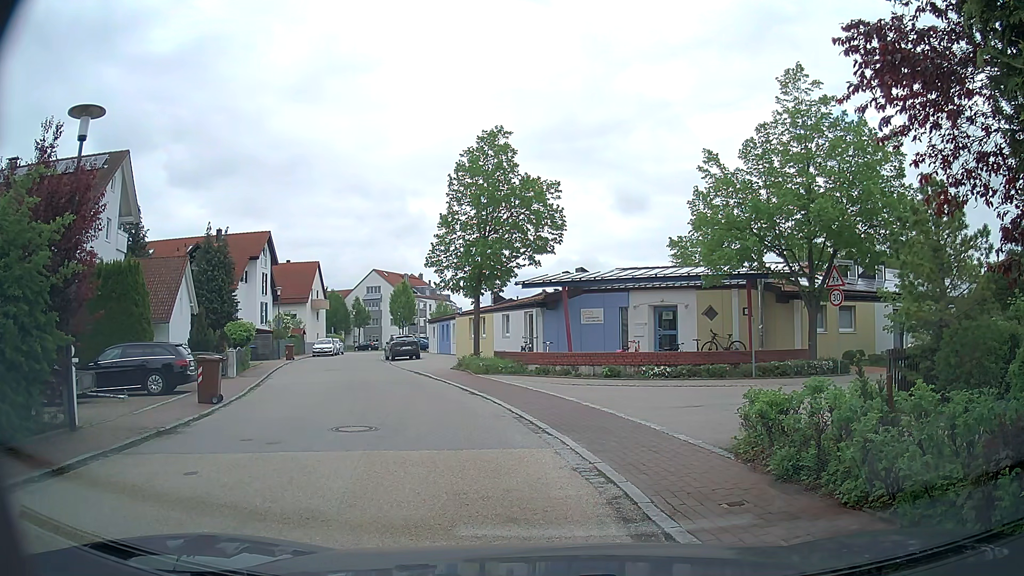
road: residential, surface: asphalt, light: Day
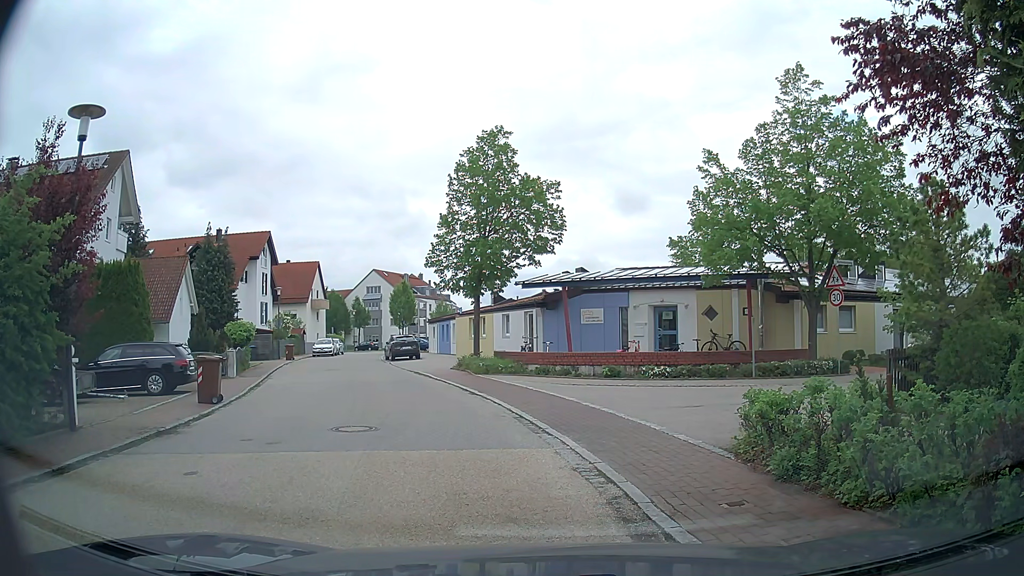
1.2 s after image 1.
(0.0, 0.0) m; 0°
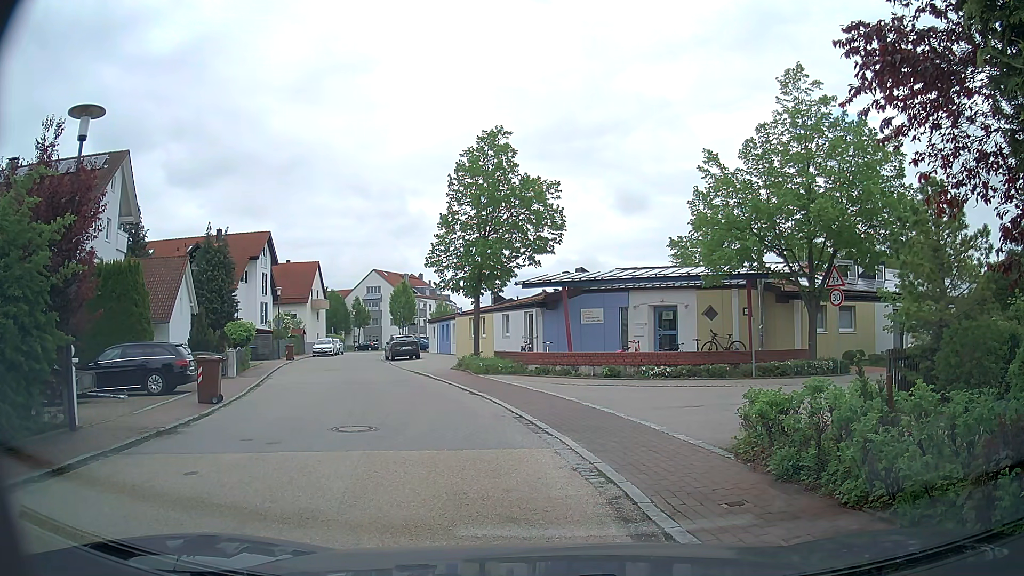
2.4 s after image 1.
(0.0, 0.0) m; 0°
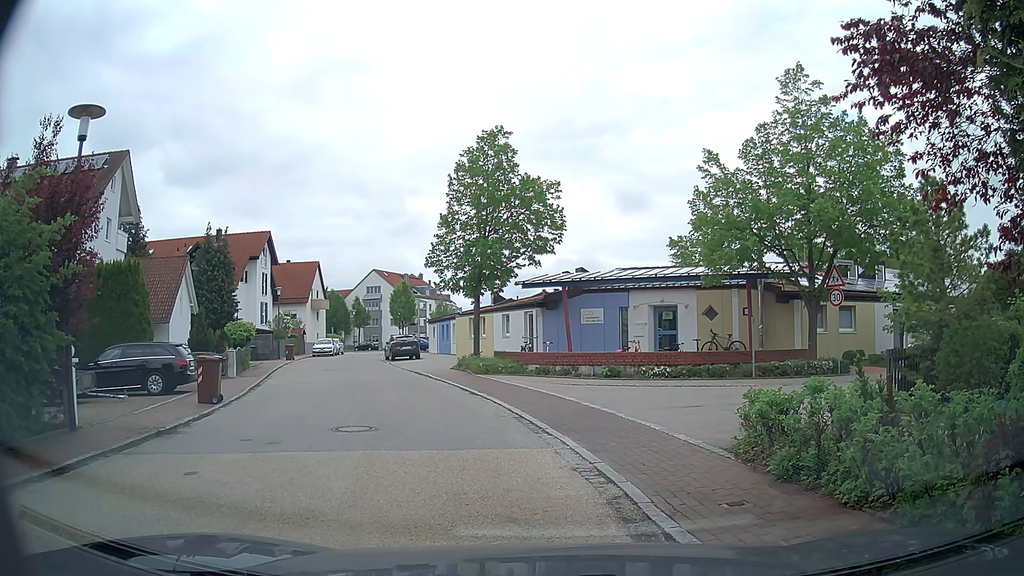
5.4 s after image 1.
(0.0, 0.0) m; 0°
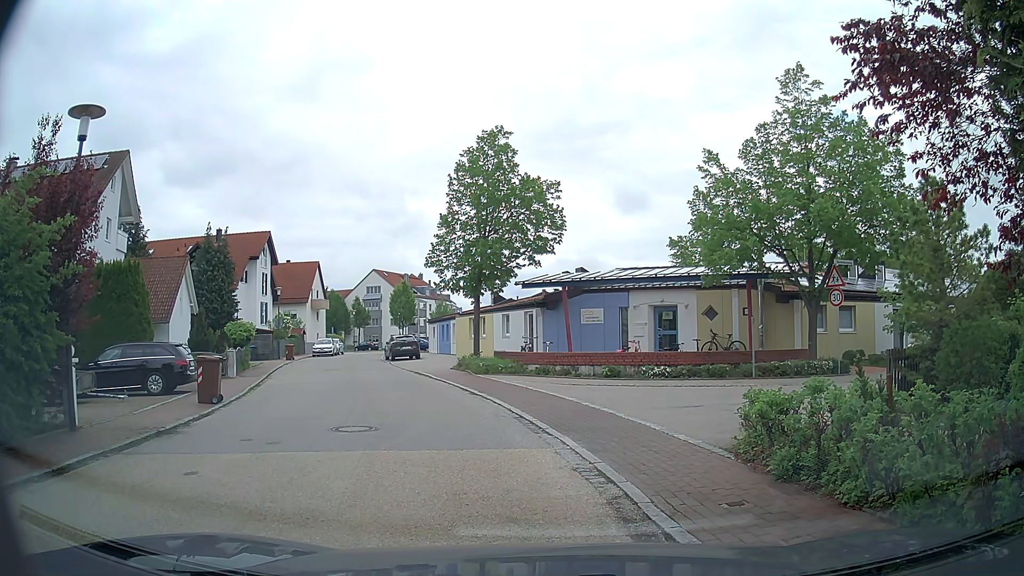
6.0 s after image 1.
(0.0, 0.0) m; 0°
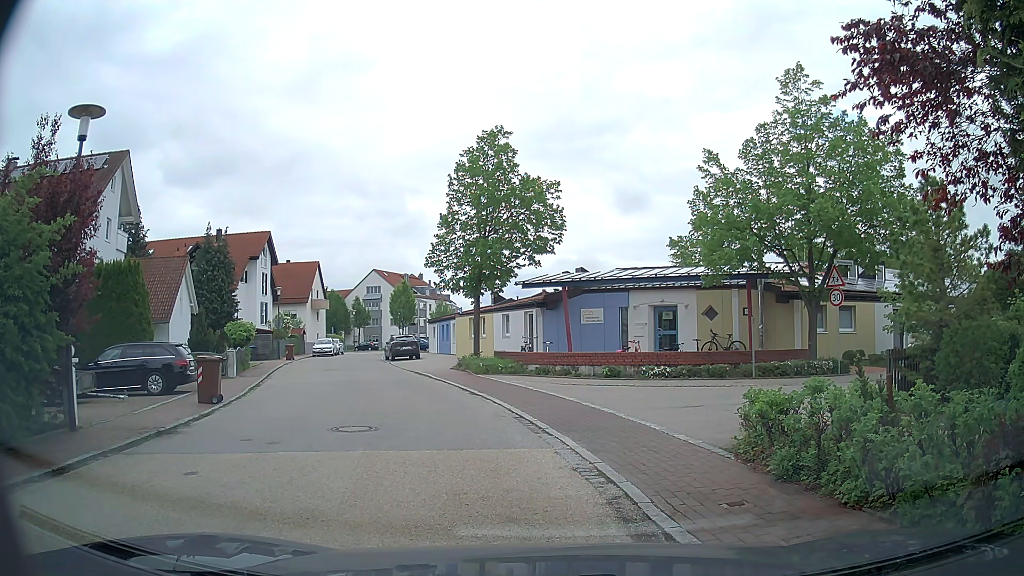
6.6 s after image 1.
(0.0, 0.0) m; 0°
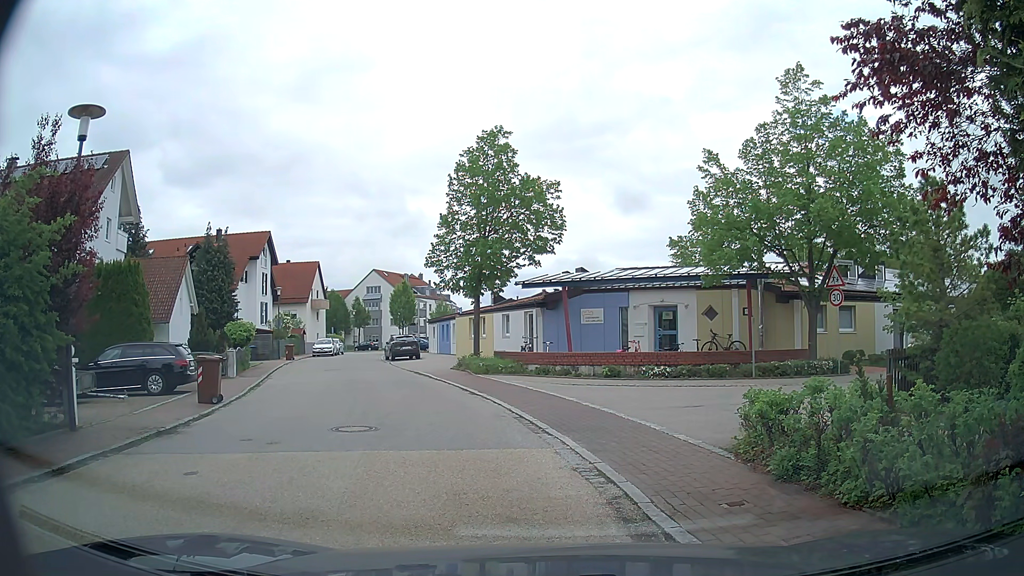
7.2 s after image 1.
(0.0, 0.0) m; 0°
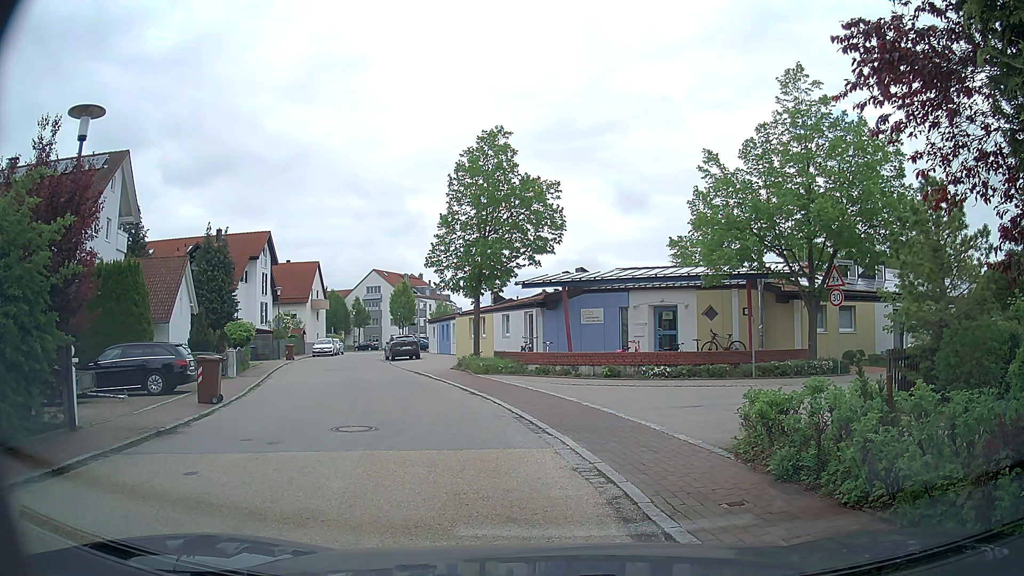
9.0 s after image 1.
(0.0, 0.0) m; 0°
